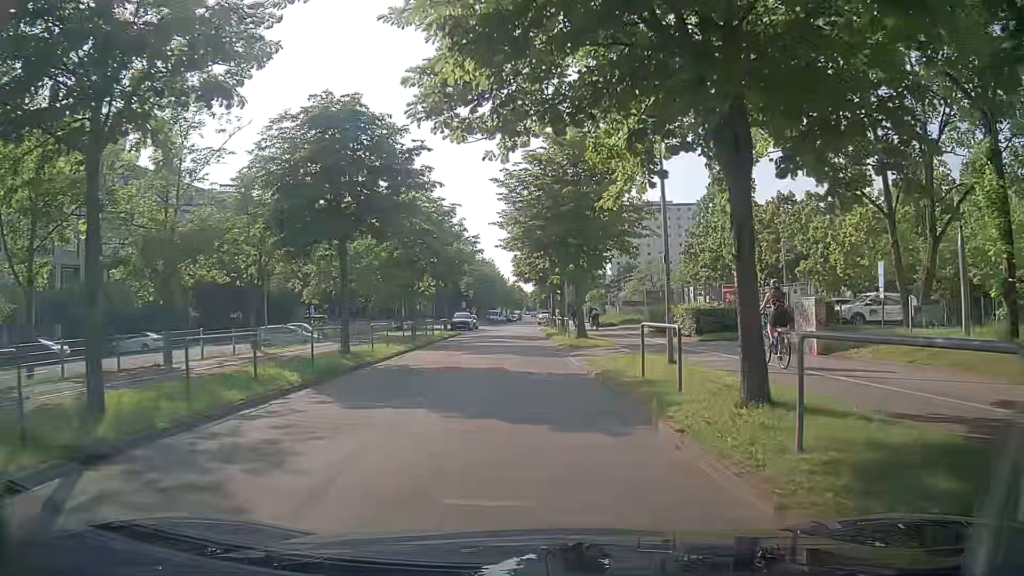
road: residential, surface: asphalt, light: Day
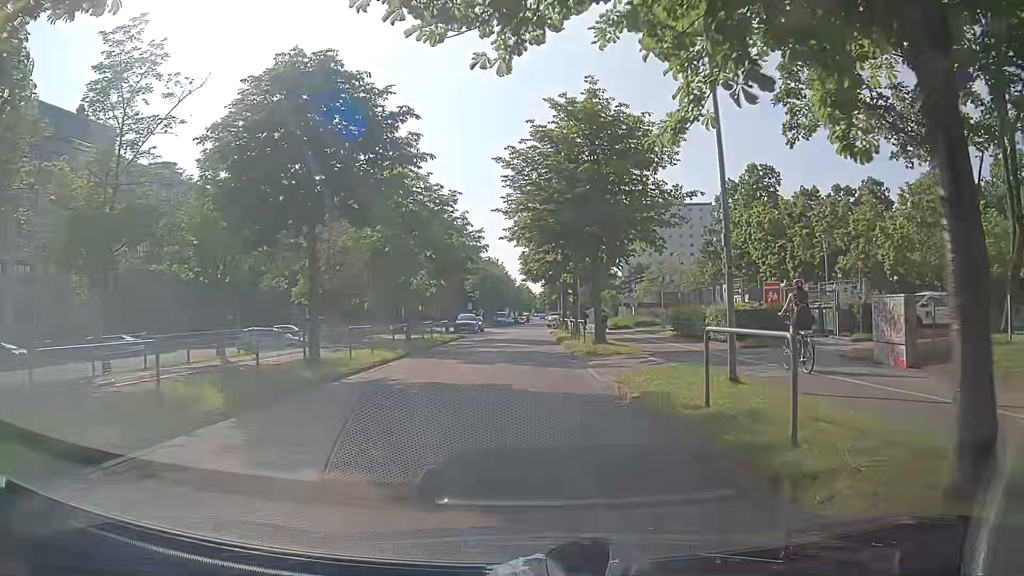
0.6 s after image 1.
(0.0, +4.1) m; -1°
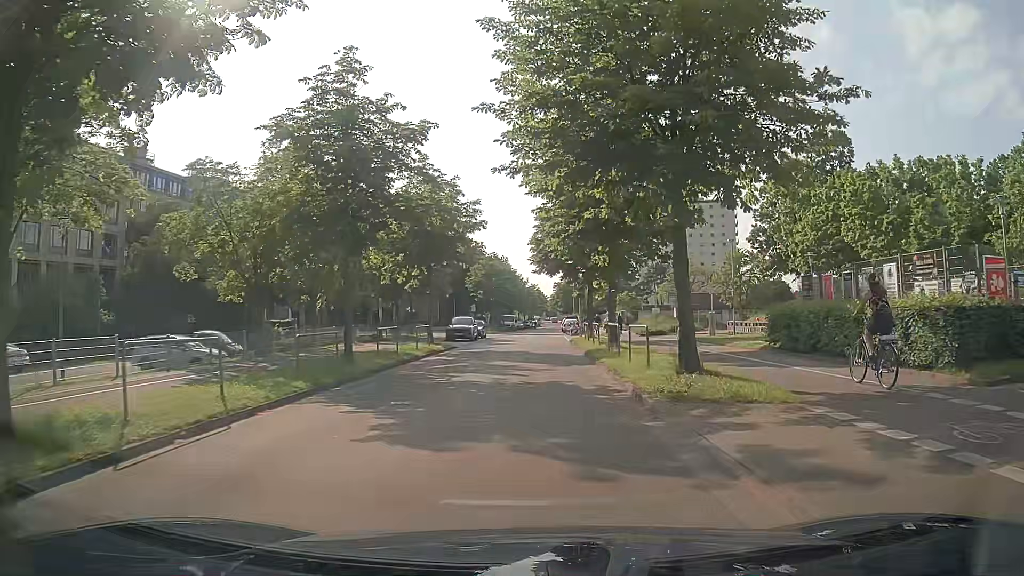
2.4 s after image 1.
(+0.1, +12.4) m; +1°
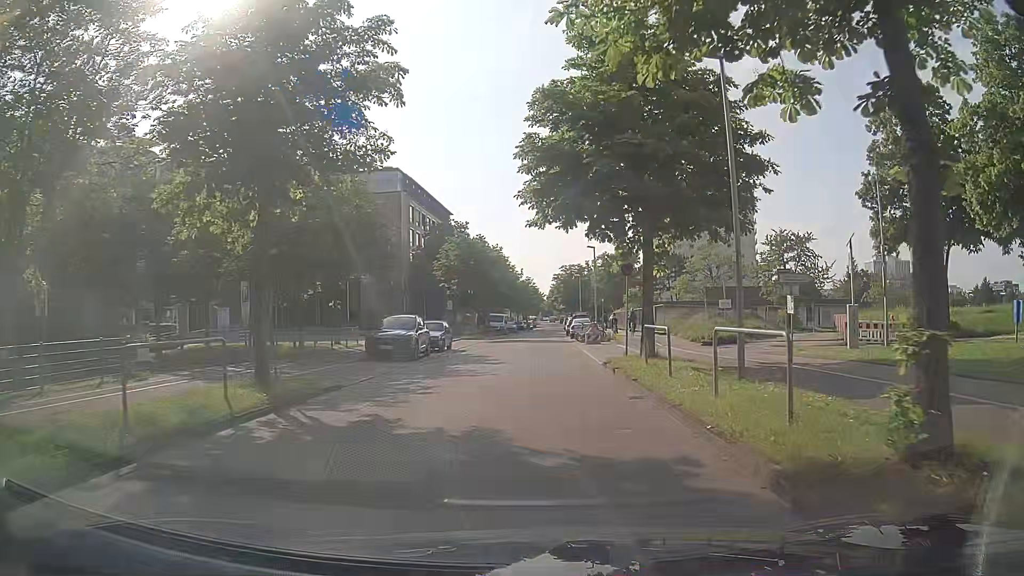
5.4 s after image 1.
(+0.1, +21.0) m; 0°
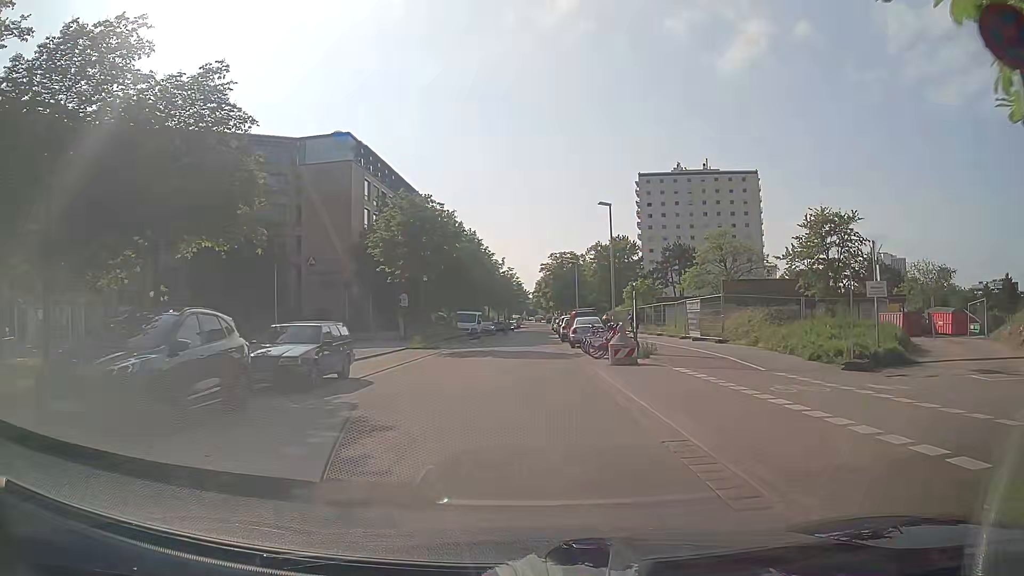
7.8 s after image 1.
(+0.2, +17.0) m; +1°
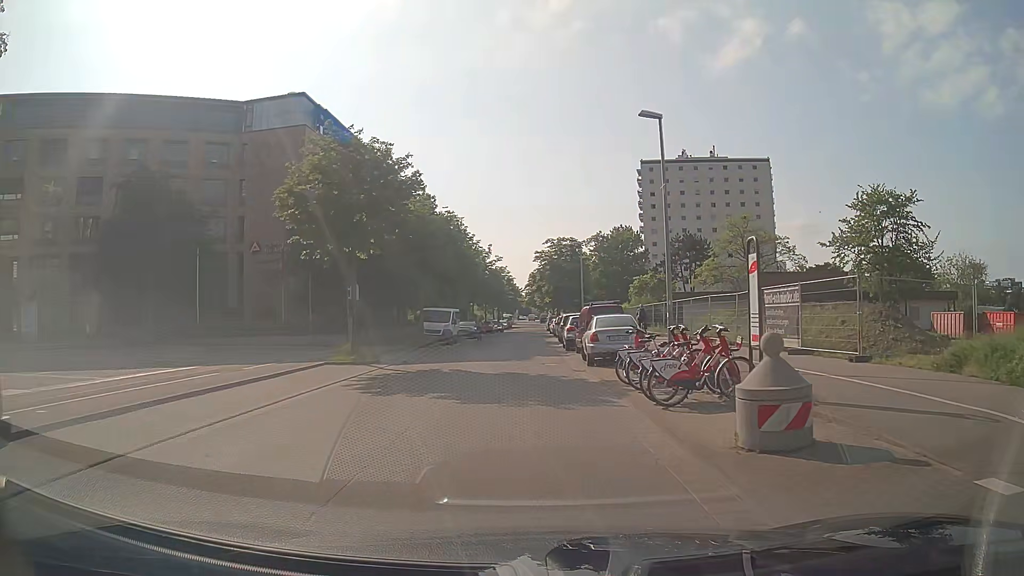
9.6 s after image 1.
(0.0, +12.8) m; +1°
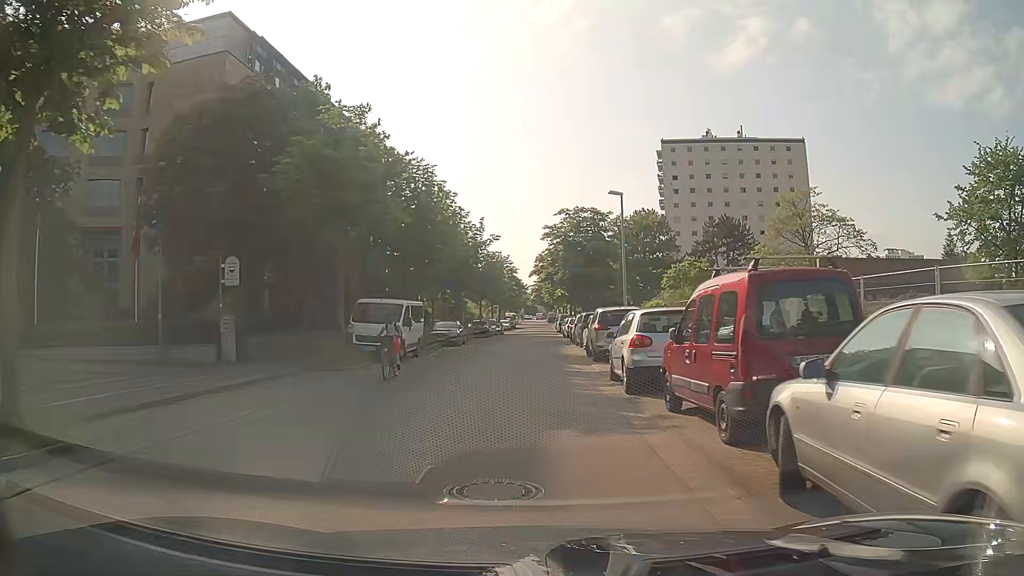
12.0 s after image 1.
(-0.1, +17.1) m; 0°
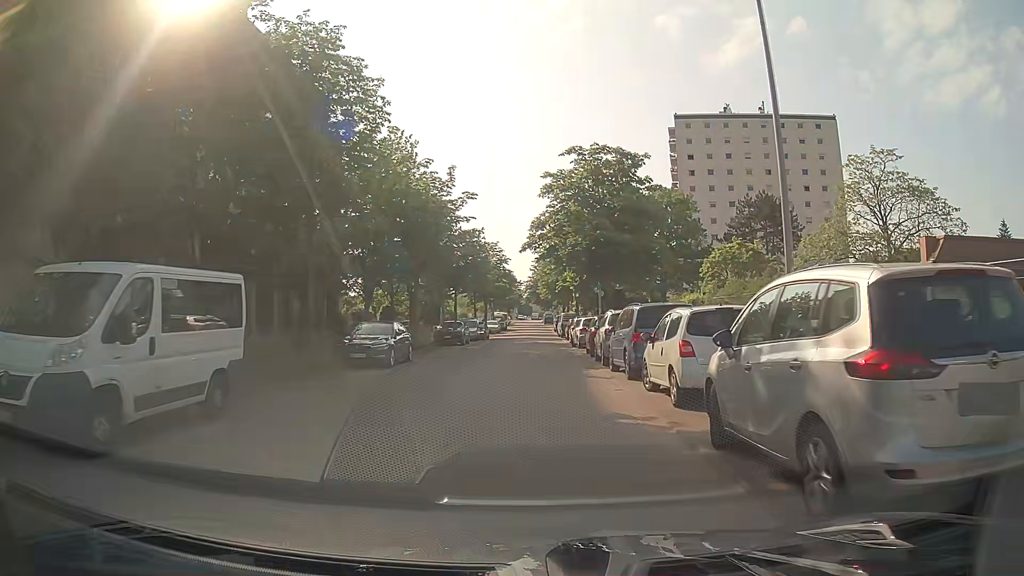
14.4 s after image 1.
(-0.1, +17.2) m; 0°
(0, +10) (0, +20) (0, +30) (0, +40) (+1, +50) (+1, +60) (+1, +70) (+1, +80) (+1, +90) (+1, +100) m
